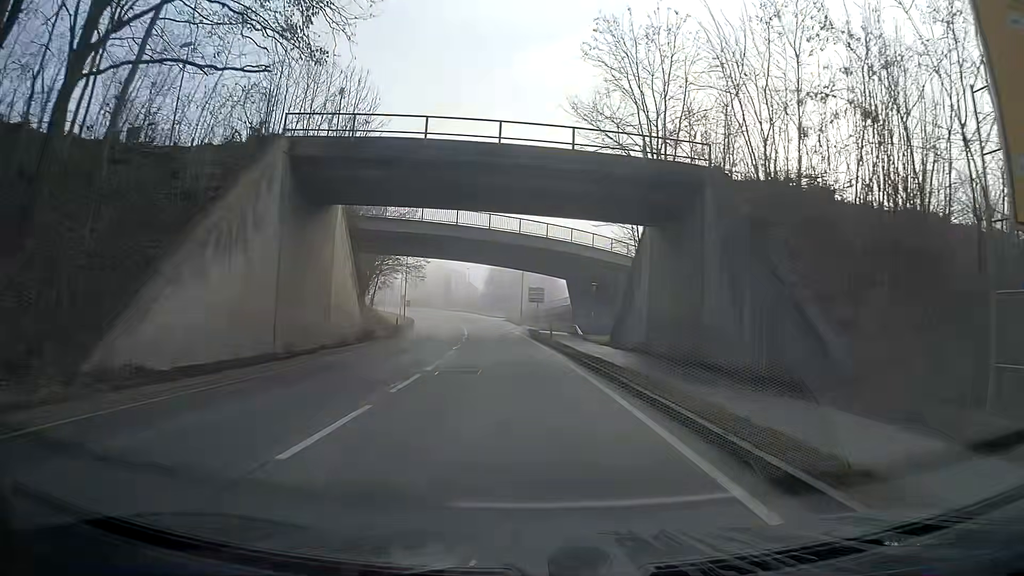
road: primary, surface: asphalt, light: Day
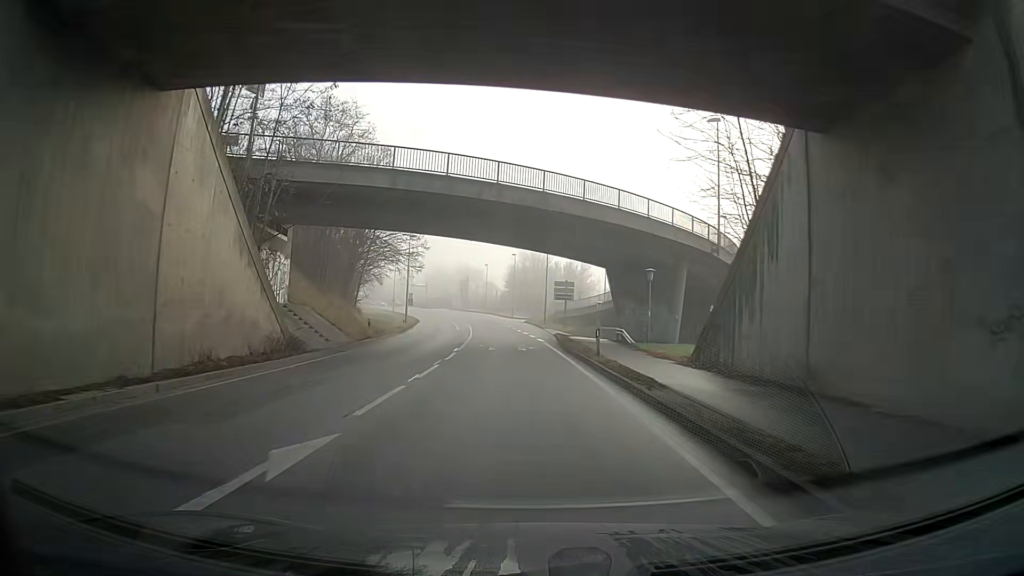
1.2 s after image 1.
(-0.2, +15.2) m; -2°
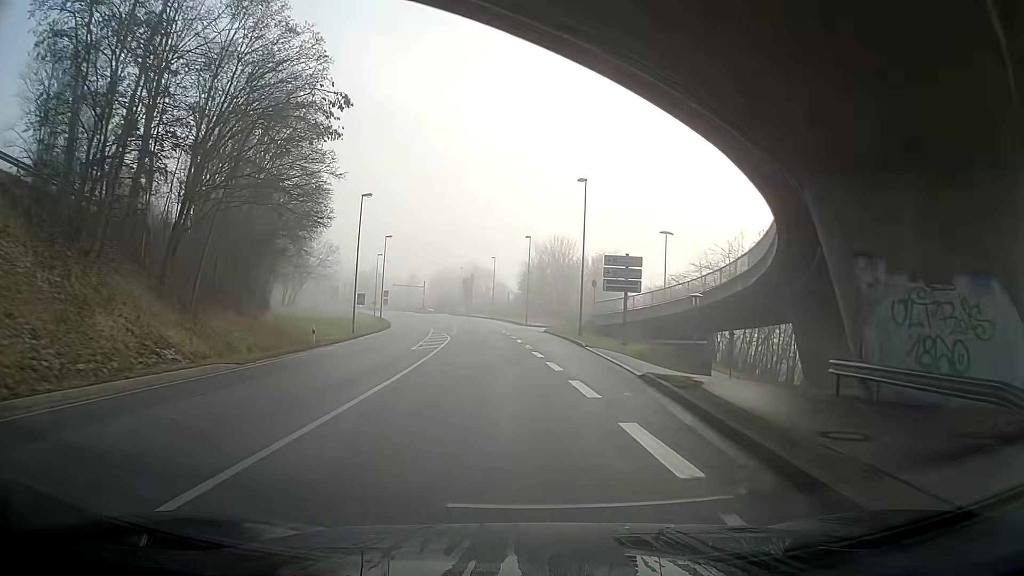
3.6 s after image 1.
(-0.6, +30.3) m; -1°
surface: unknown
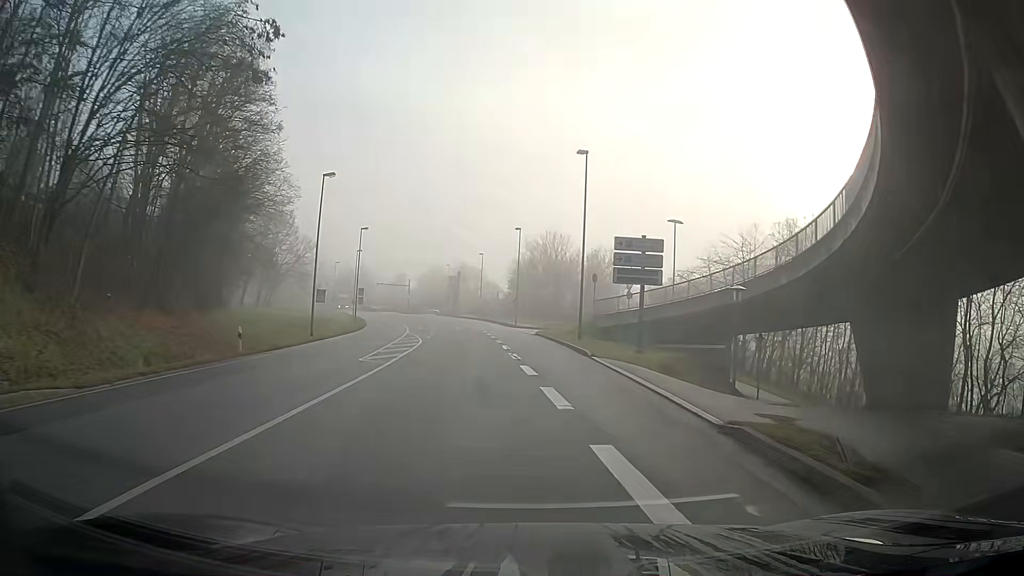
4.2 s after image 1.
(0.0, +7.6) m; +1°
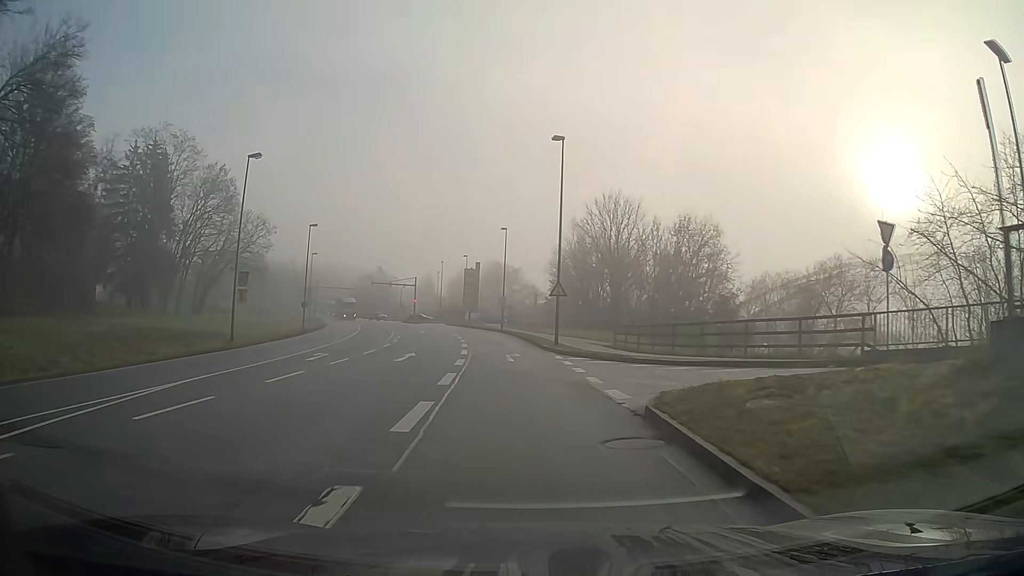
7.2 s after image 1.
(-0.9, +37.8) m; -5°
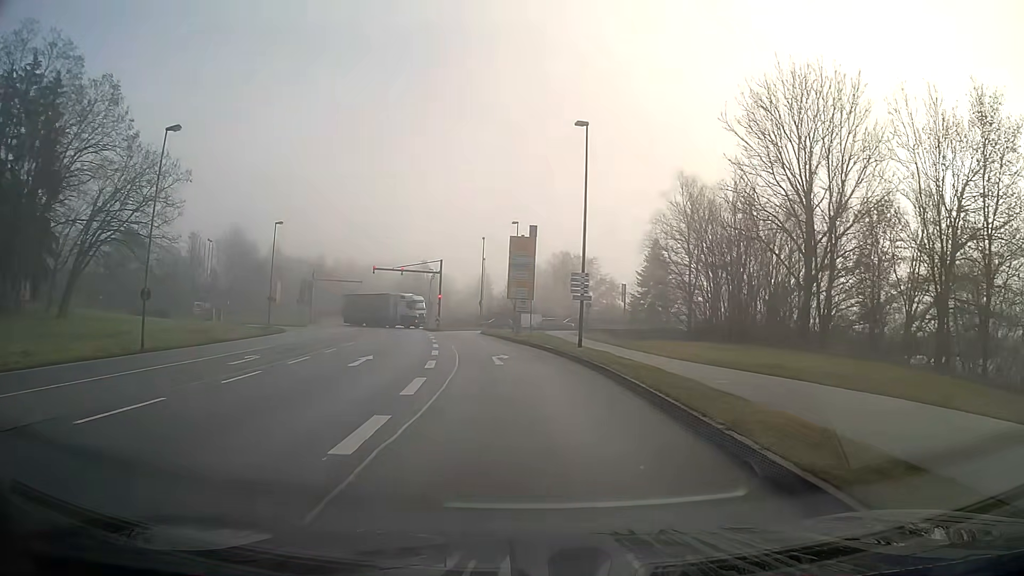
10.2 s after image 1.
(-1.9, +37.6) m; -6°
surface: asphalt
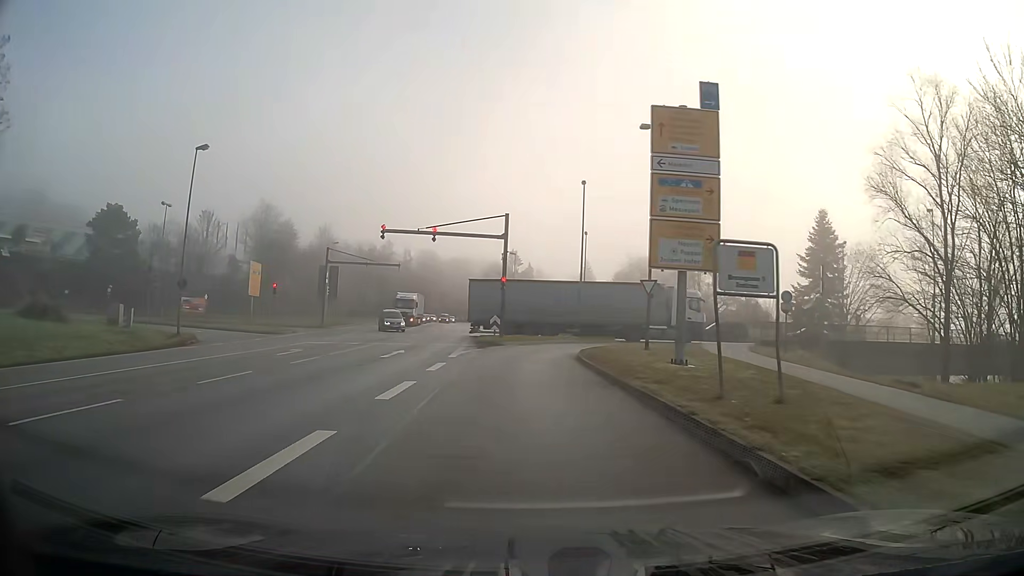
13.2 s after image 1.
(-2.1, +31.7) m; -8°
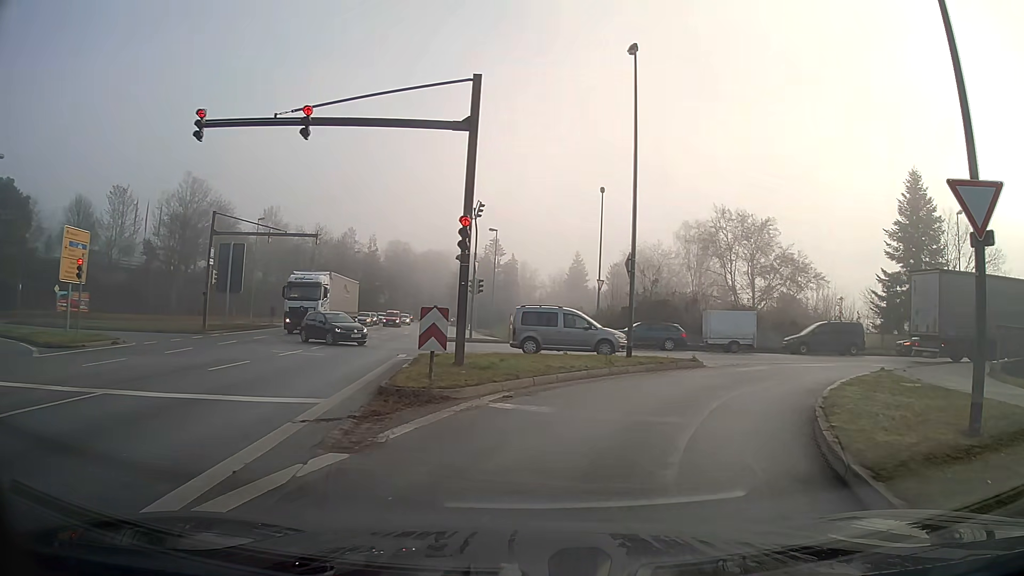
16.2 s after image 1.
(-0.2, +22.1) m; +4°
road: primary_link
(+1, +10) (+6, +19) (+13, +25) (+23, +27) (+33, +28) (+43, +28) (+53, +28) (+63, +28) (+73, +28) (+83, +27) m
